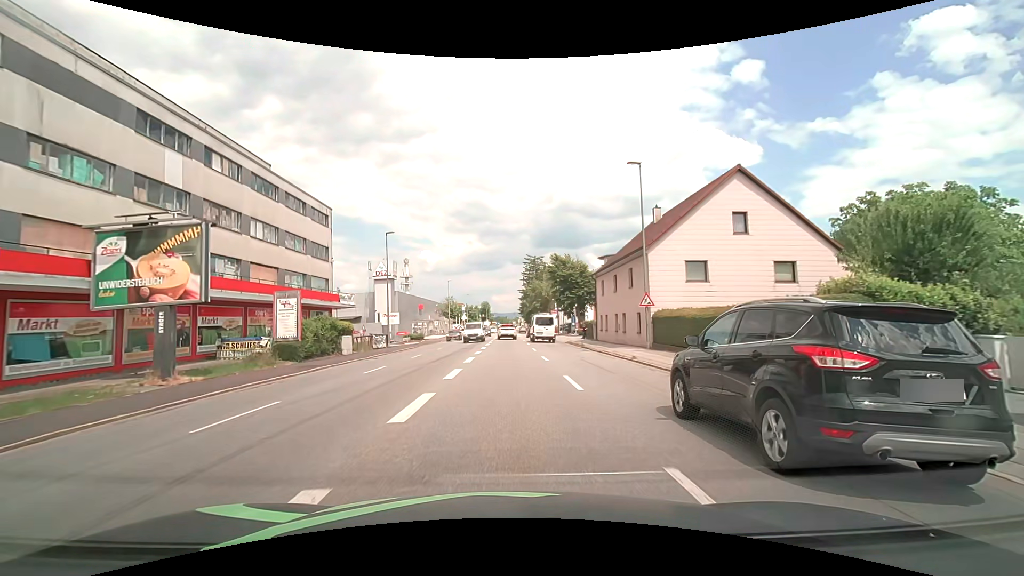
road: tertiary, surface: asphalt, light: Day
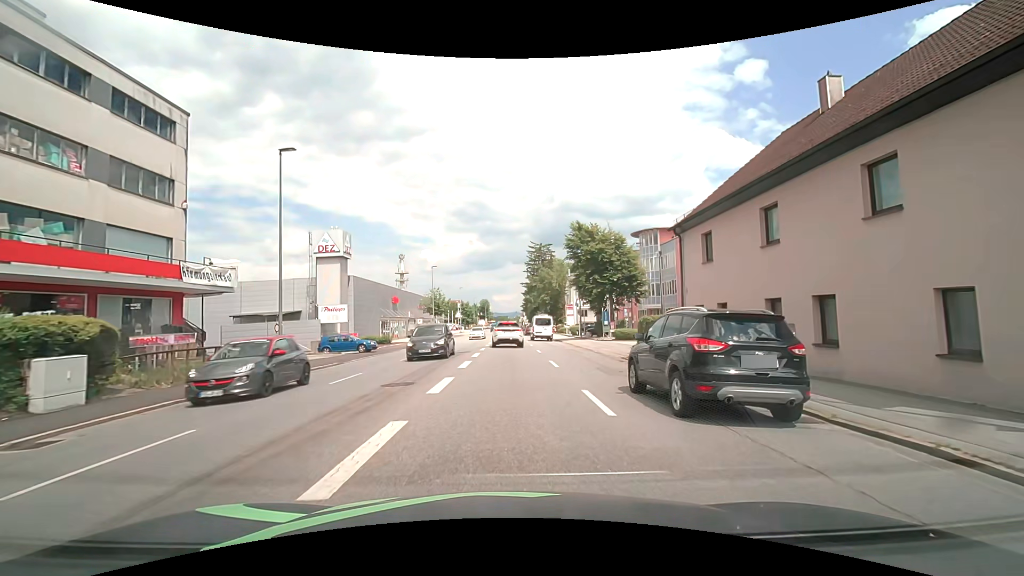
(-0.1, +20.6) m; 0°
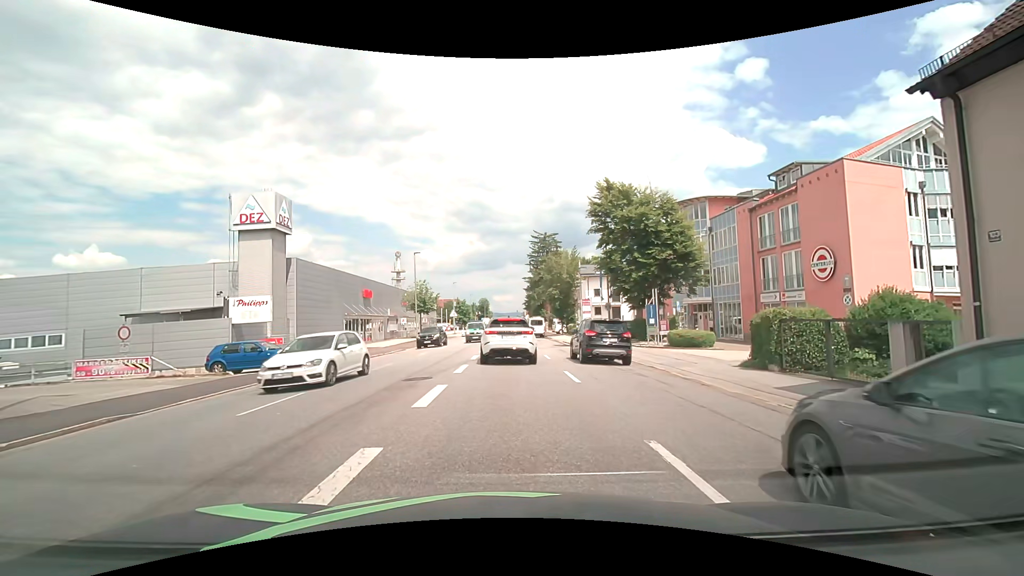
(0.0, +13.4) m; 0°
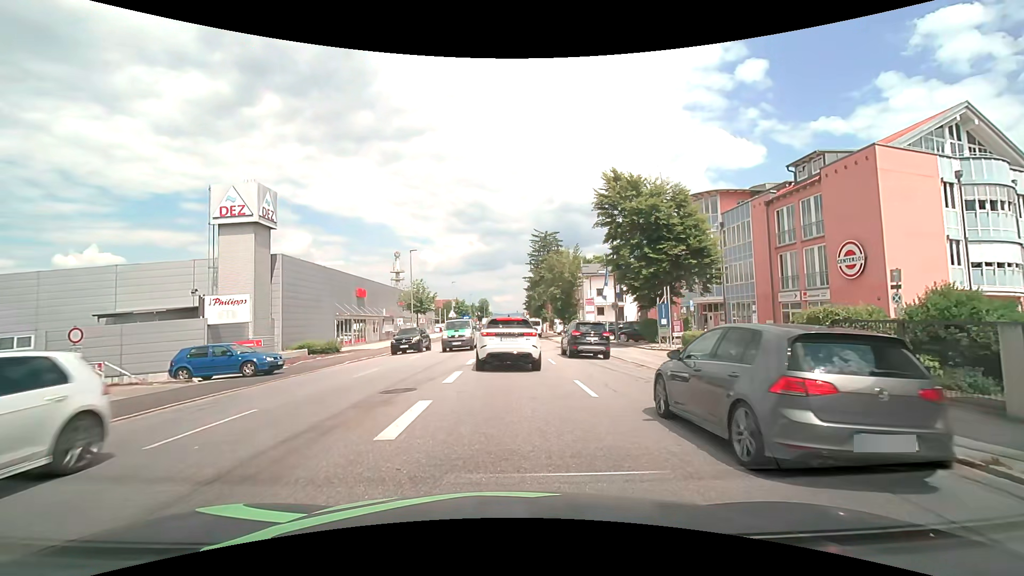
(0.0, +2.2) m; 0°
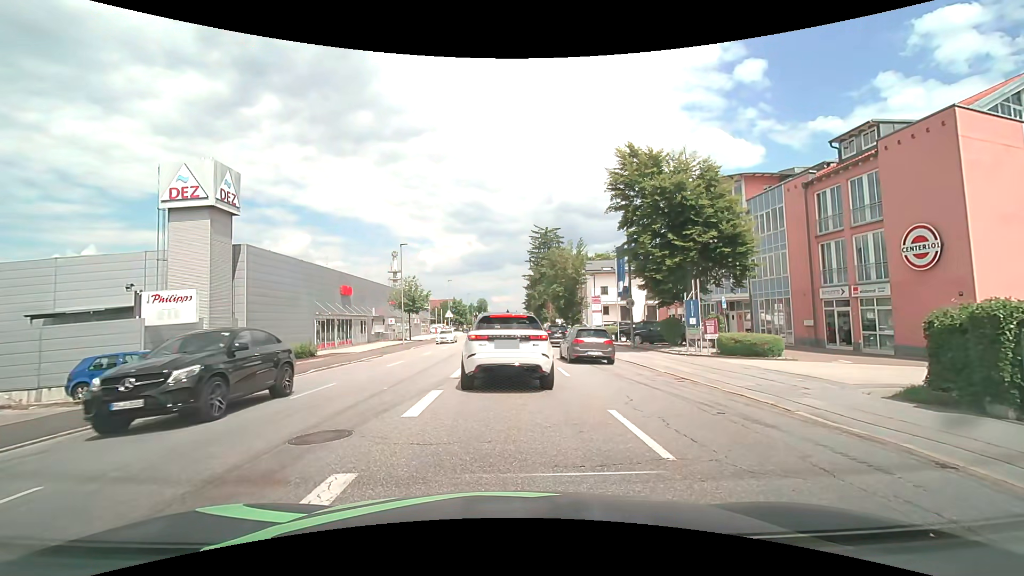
(0.0, +4.3) m; +1°
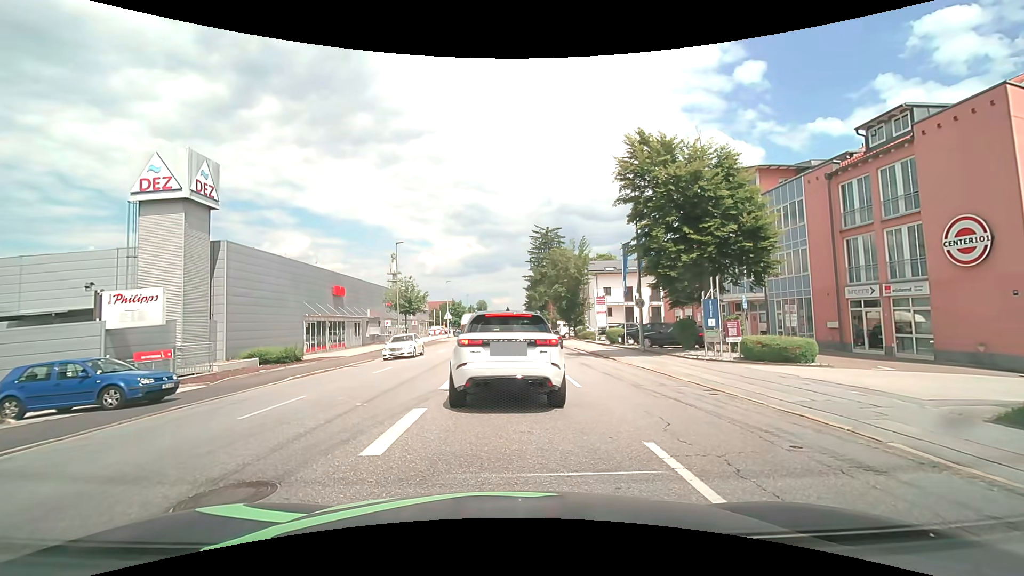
(0.0, +2.1) m; 0°
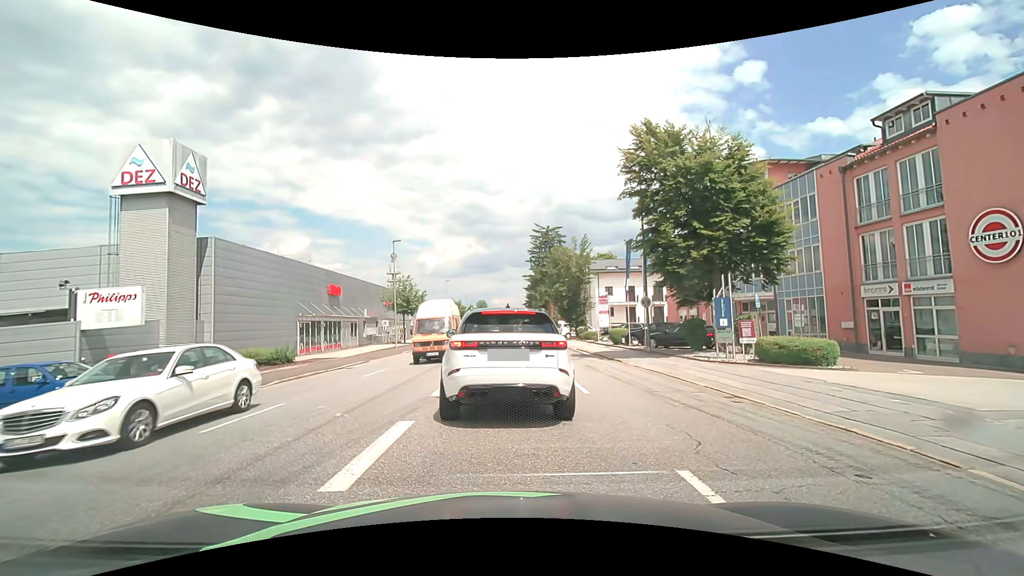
(0.0, +1.1) m; 0°
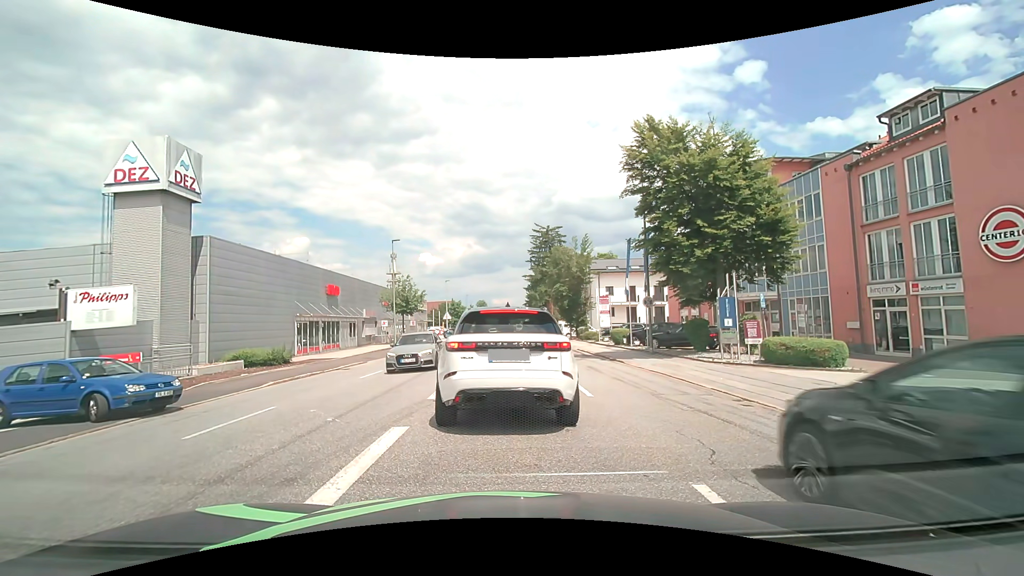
(0.0, +0.5) m; 0°
